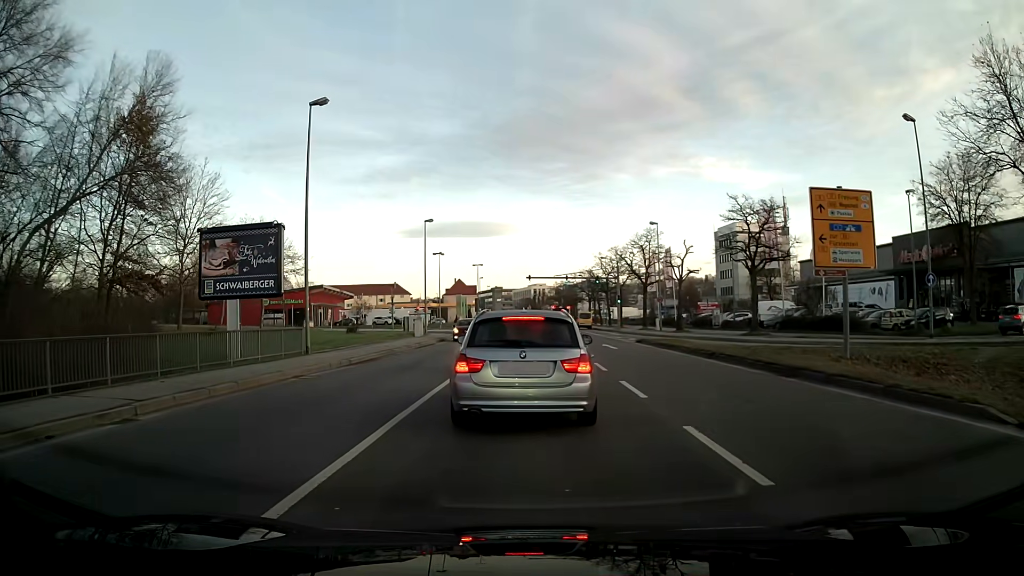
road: primary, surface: asphalt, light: Day
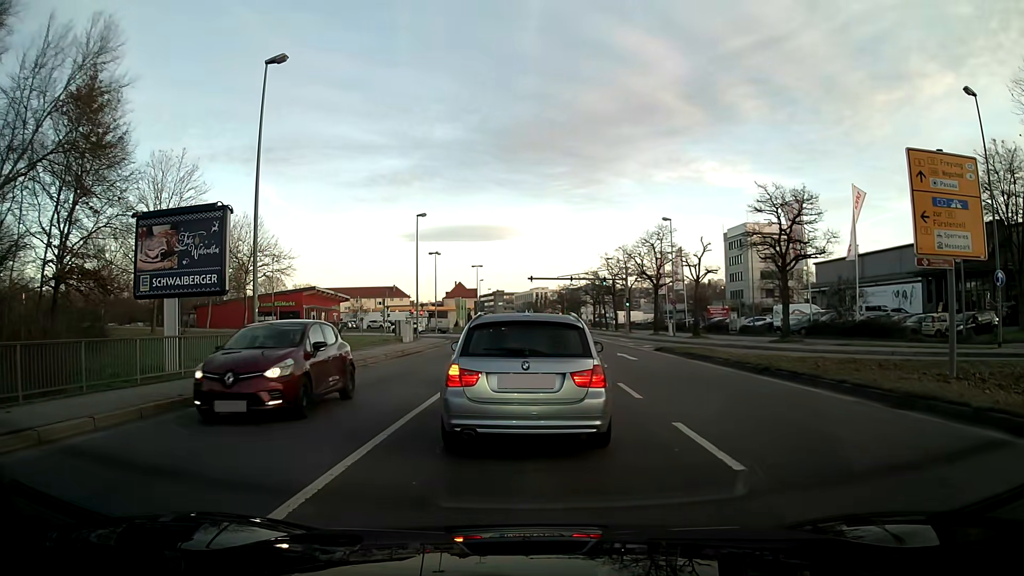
(+0.1, +5.1) m; +1°
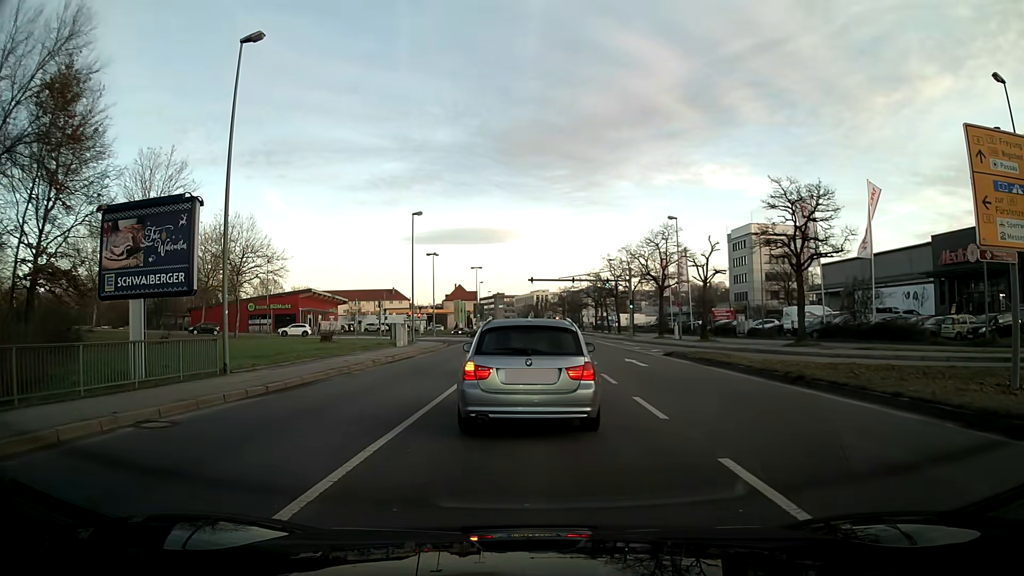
(0.0, +2.3) m; -1°
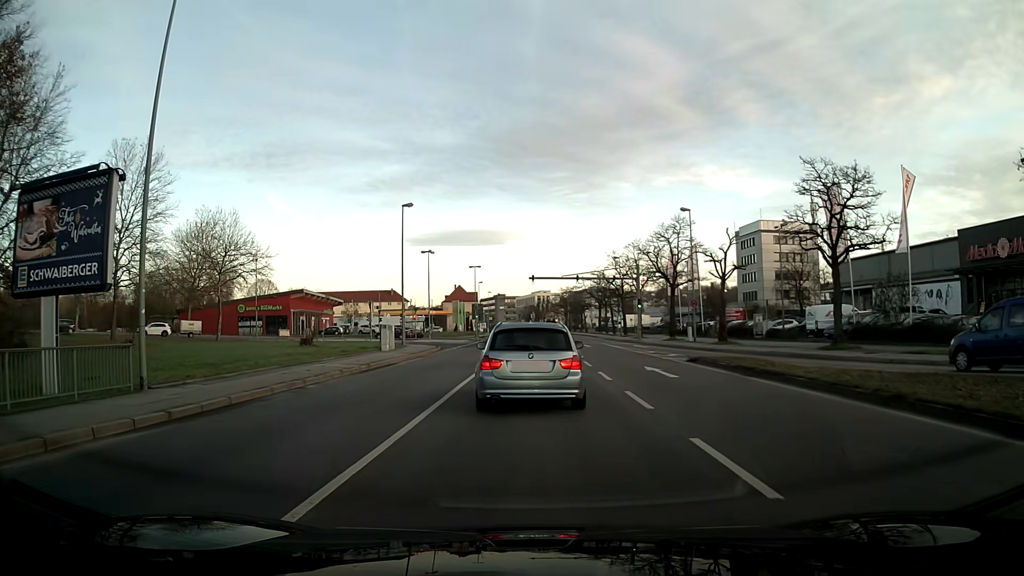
(0.0, +4.8) m; -1°
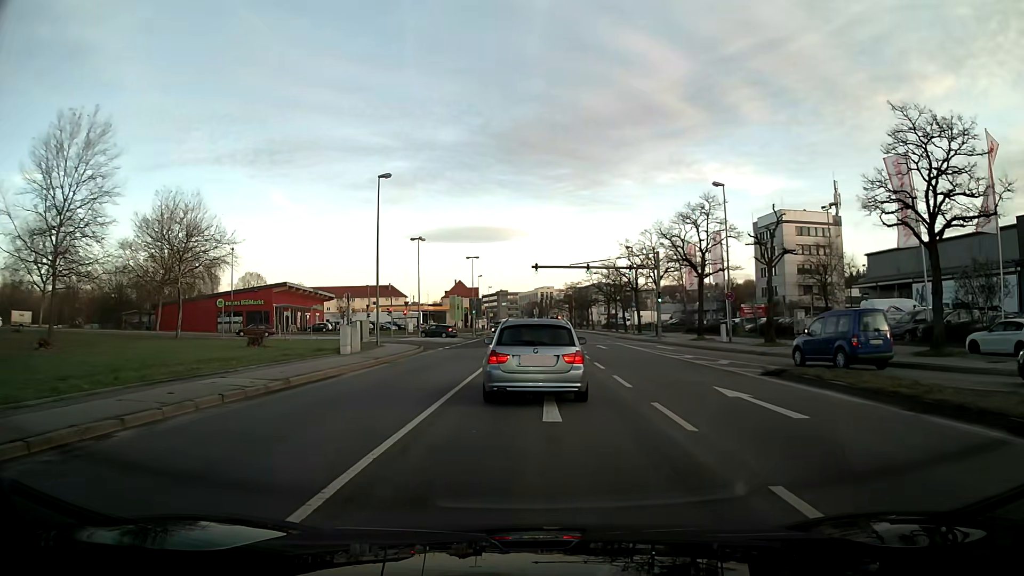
(0.0, +9.0) m; 0°
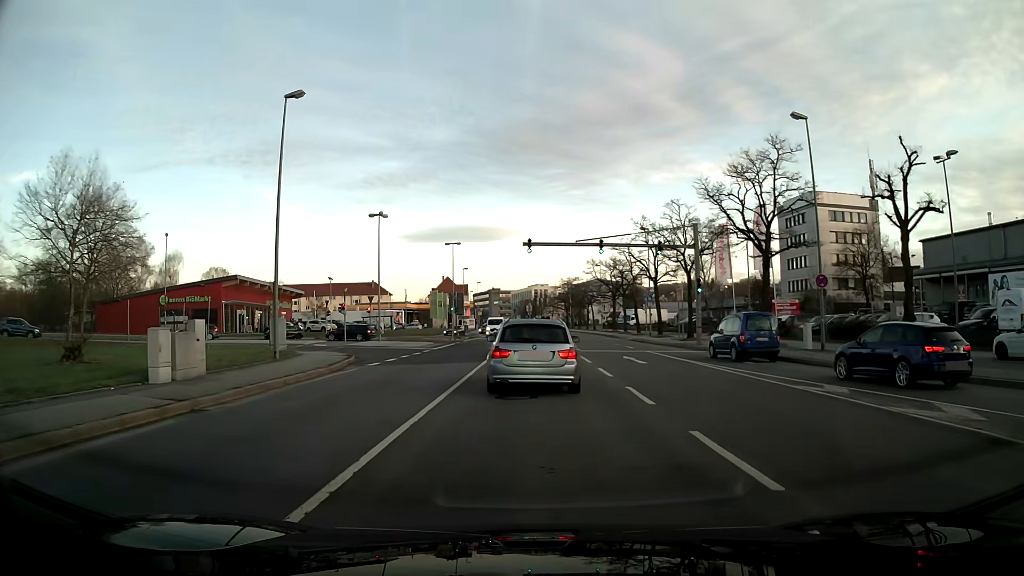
(+0.1, +15.3) m; +1°
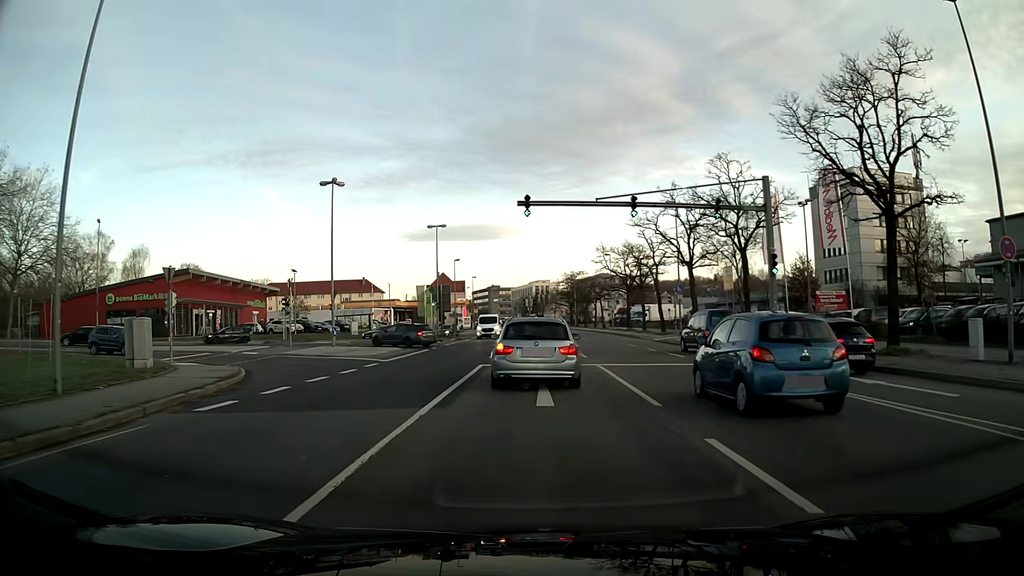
(0.0, +12.7) m; 0°
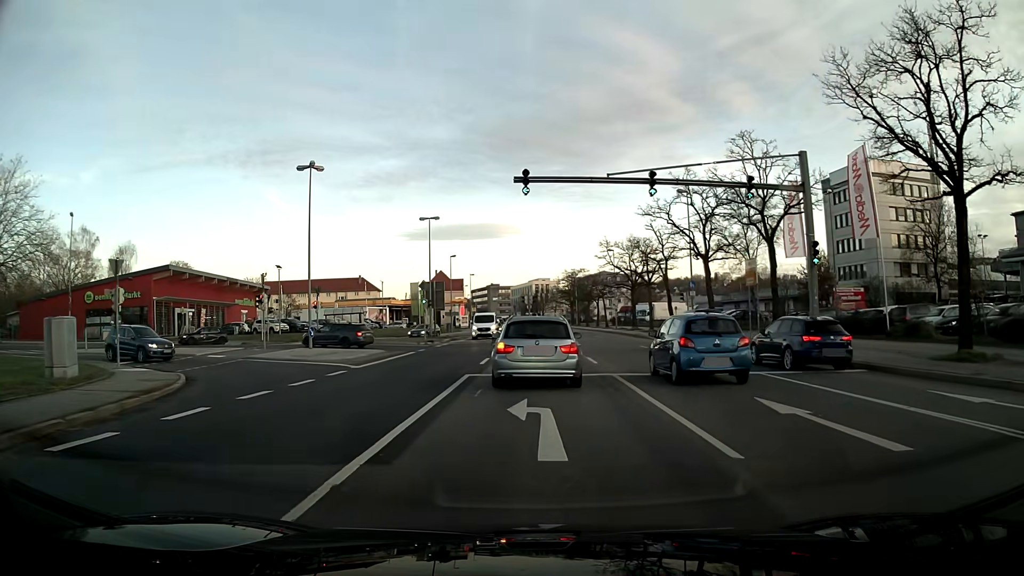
(0.0, +4.2) m; 0°
(0, +10) (0, +20) (-2, +30) (-8, +37) (-18, +40) (-28, +38) (-37, +35) (-45, +29) (-53, +23) (-60, +16) m
